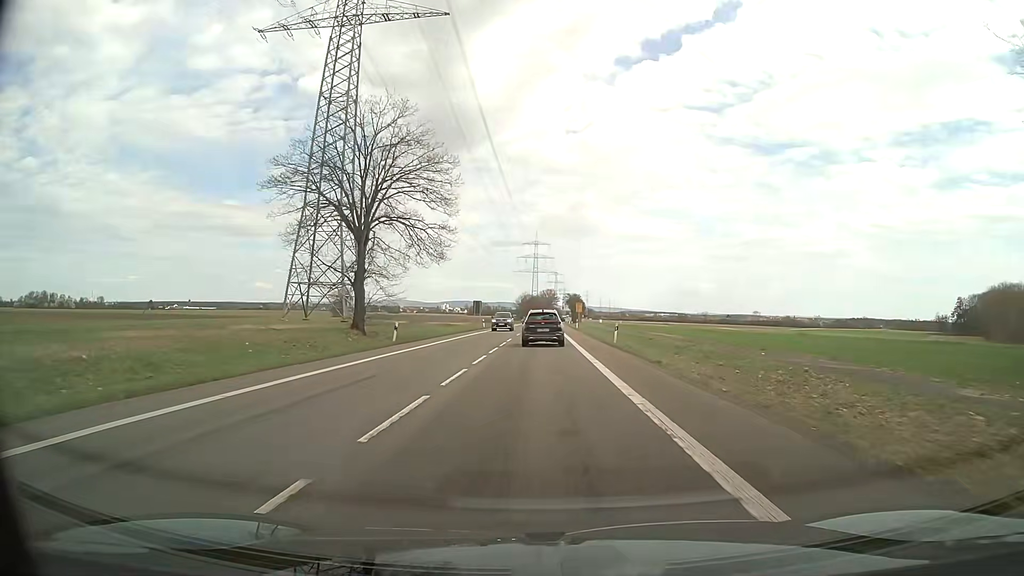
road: secondary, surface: asphalt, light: Day
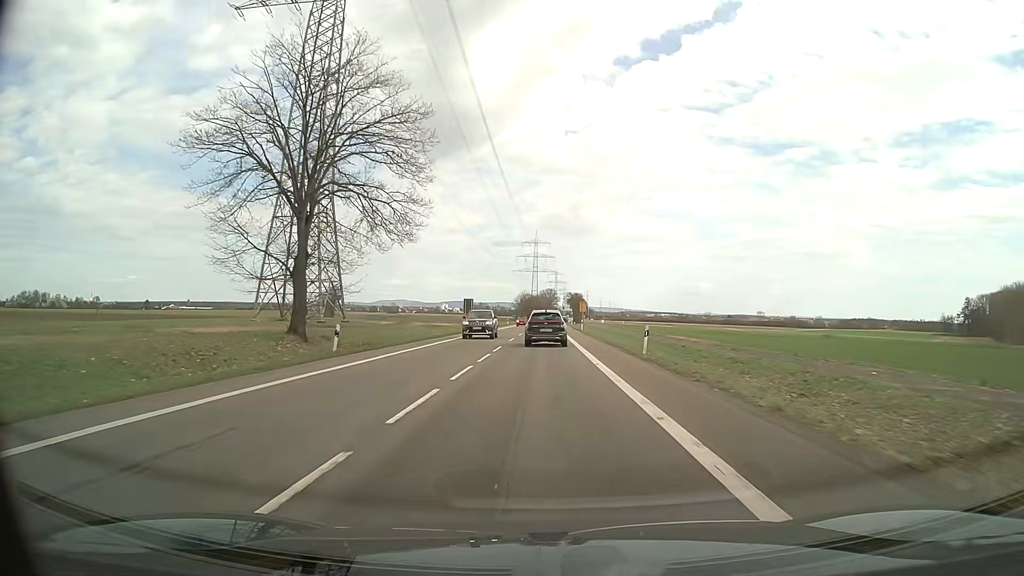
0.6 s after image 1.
(0.0, +10.7) m; 0°
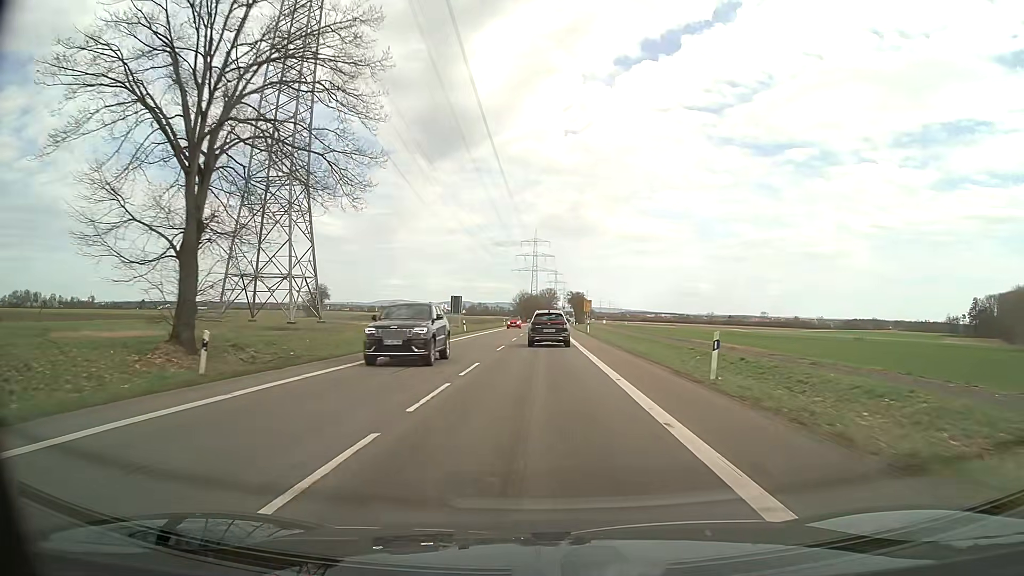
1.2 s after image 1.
(0.0, +10.7) m; 0°
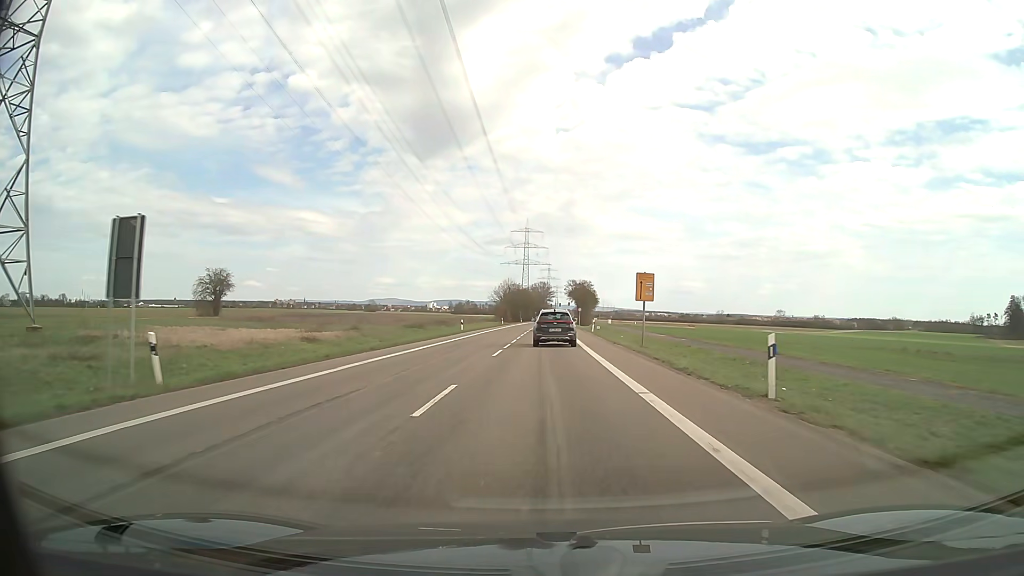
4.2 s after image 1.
(+0.2, +53.6) m; +1°
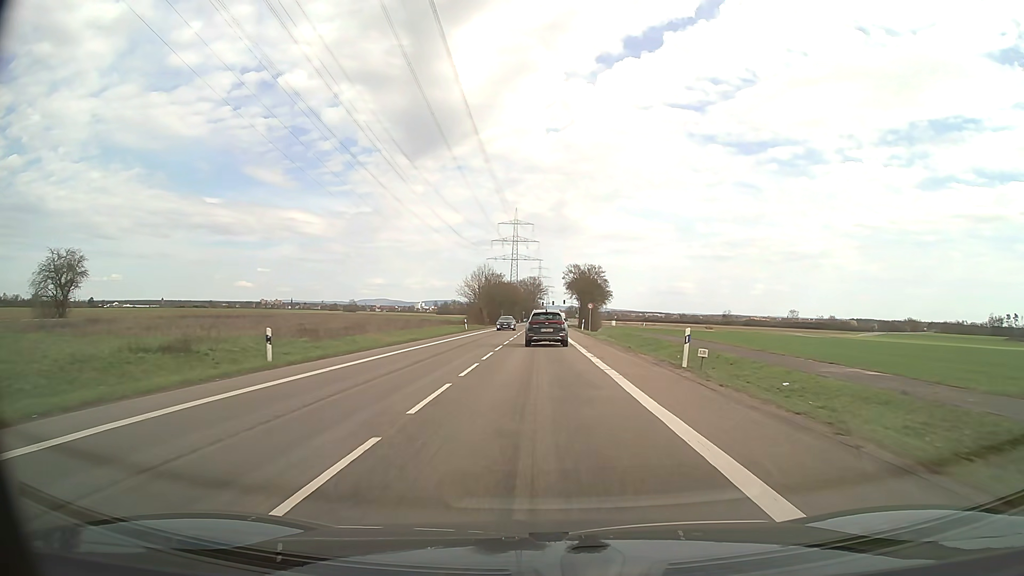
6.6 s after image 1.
(+0.4, +42.9) m; +1°
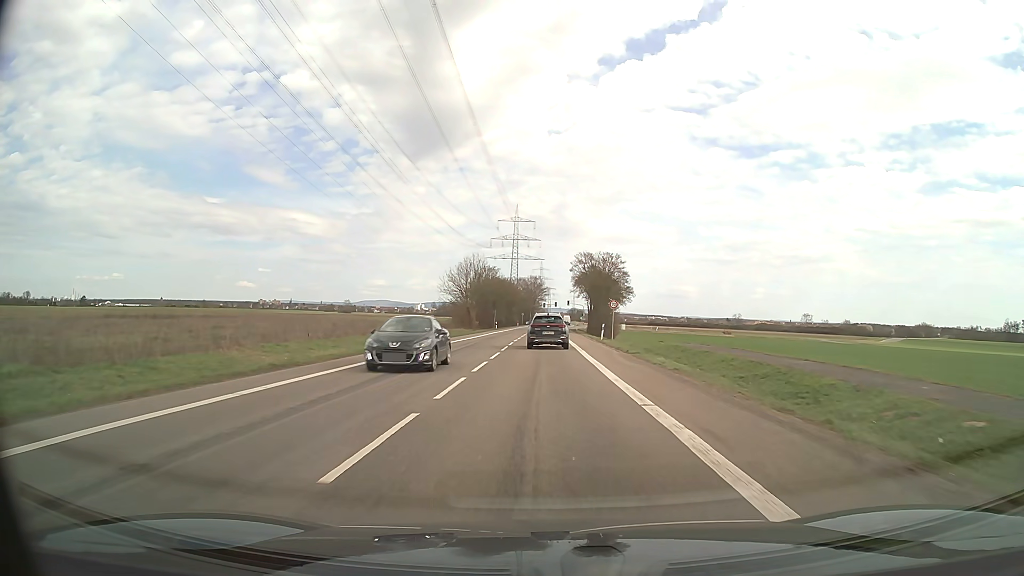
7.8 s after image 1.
(+0.1, +21.4) m; 0°
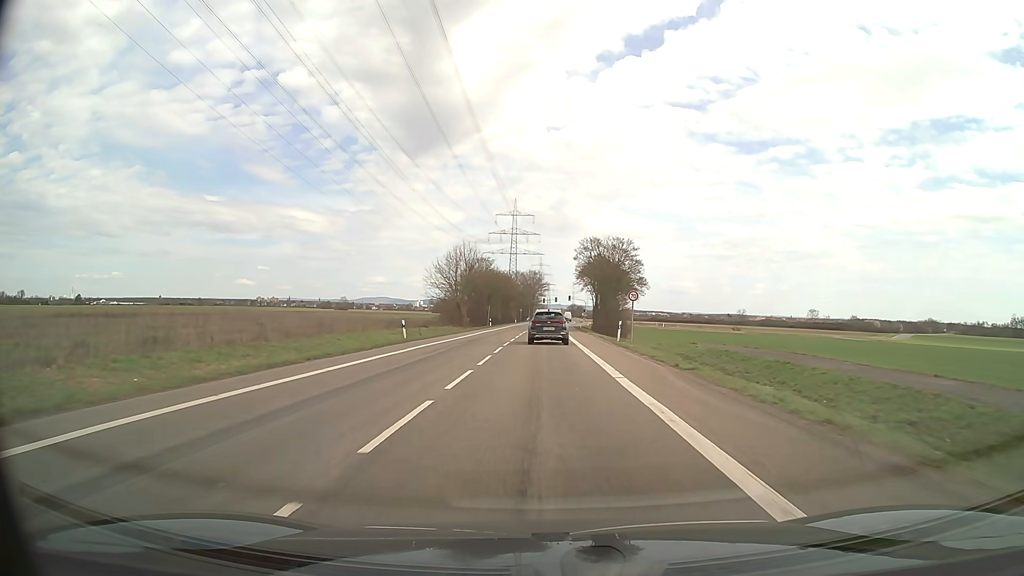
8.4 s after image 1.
(0.0, +10.7) m; 0°
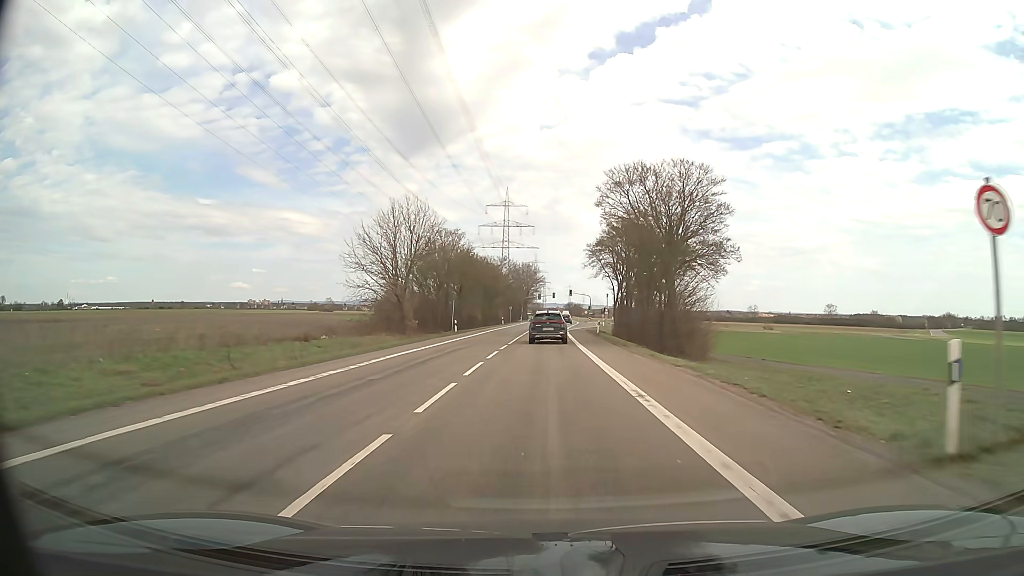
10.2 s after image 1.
(+0.1, +32.3) m; 0°
(0, +10) (0, +20) (0, +30) (0, +40) (0, +50) (+1, +60) (+1, +70) (+2, +80) (+2, +90) (+3, +100) m
